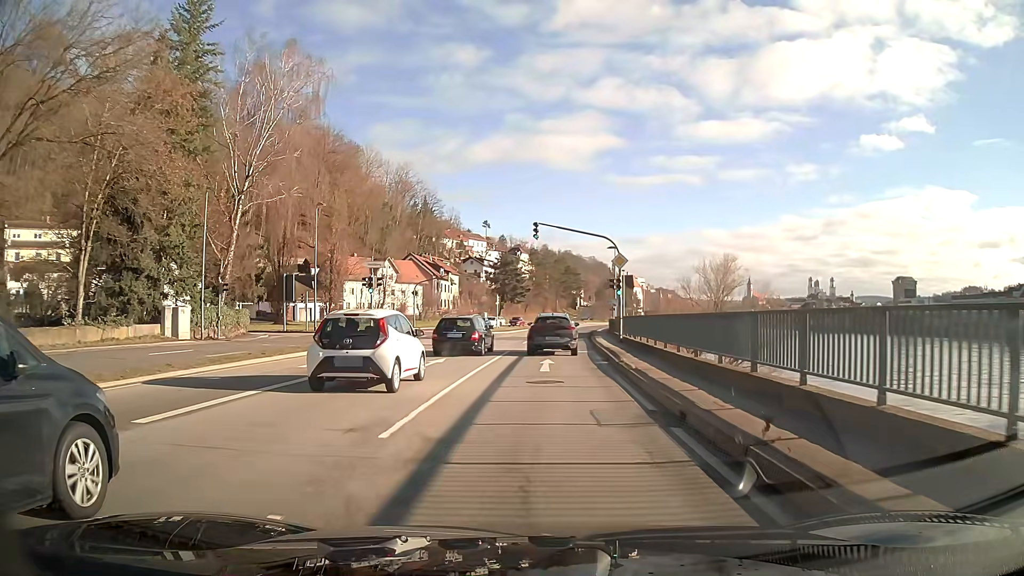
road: primary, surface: asphalt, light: Day
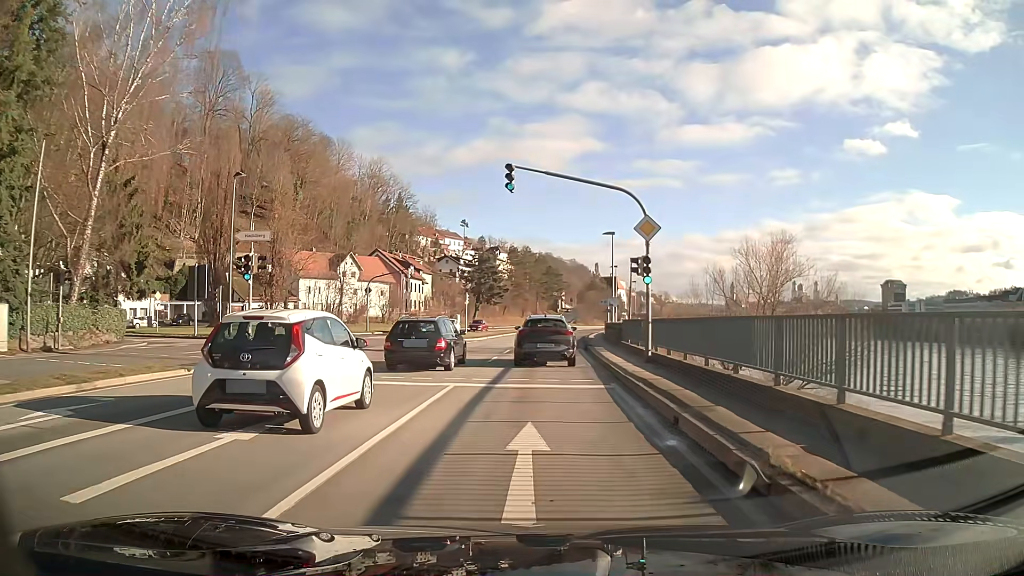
(+0.2, +12.9) m; +2°
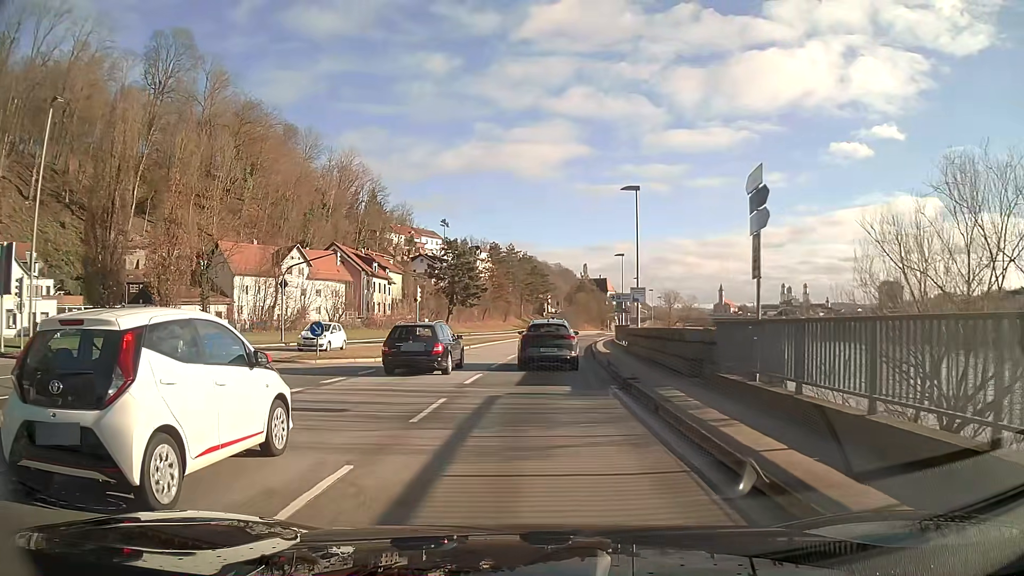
(+0.2, +18.8) m; +1°
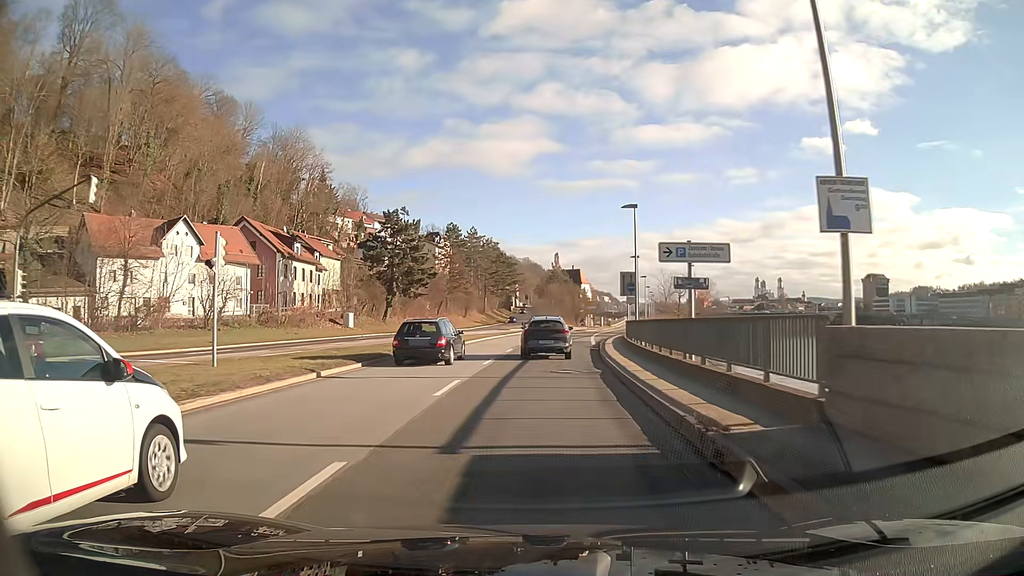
(+0.6, +24.4) m; +3°
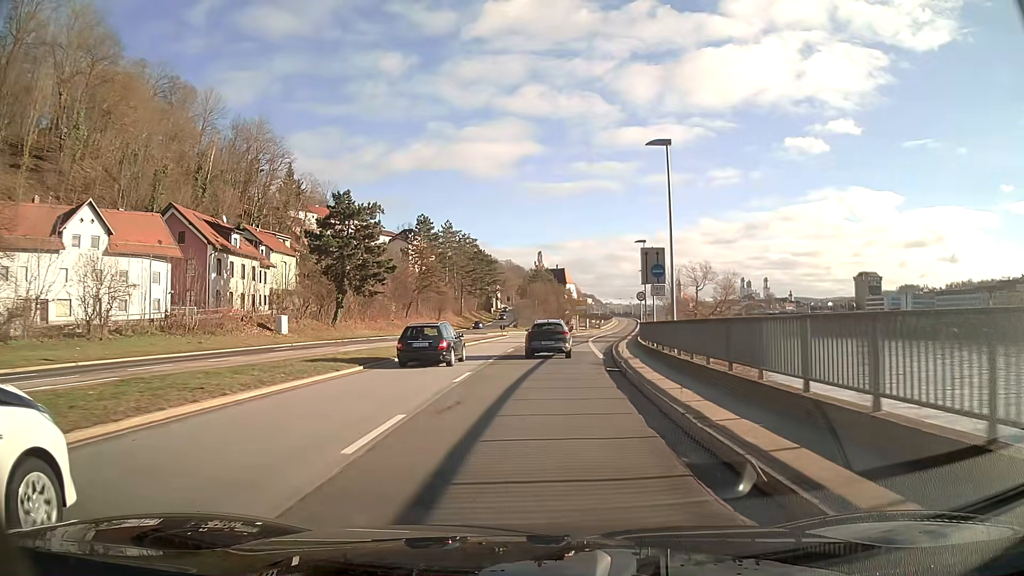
(+0.2, +14.5) m; +1°
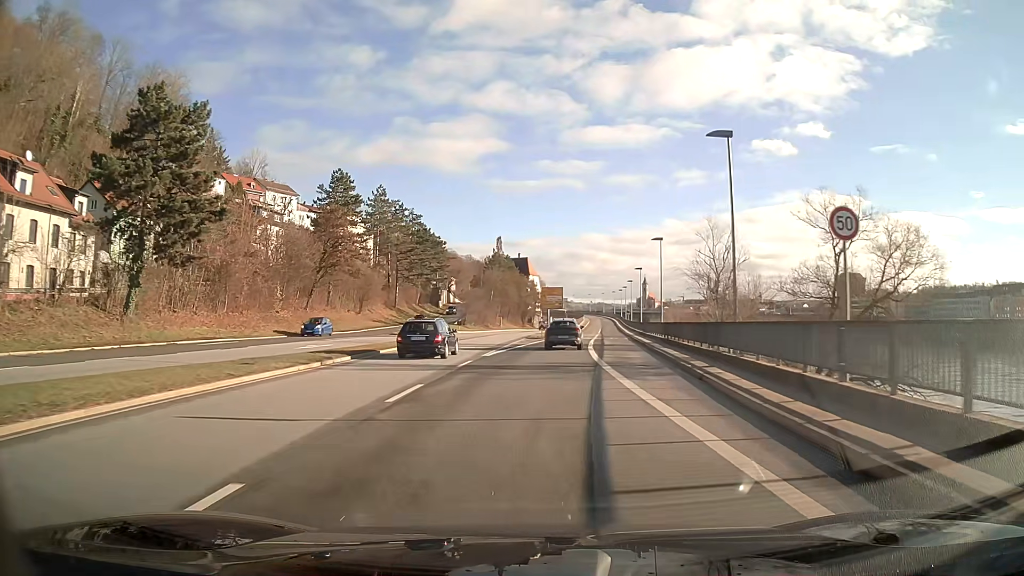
(+0.9, +31.9) m; +3°
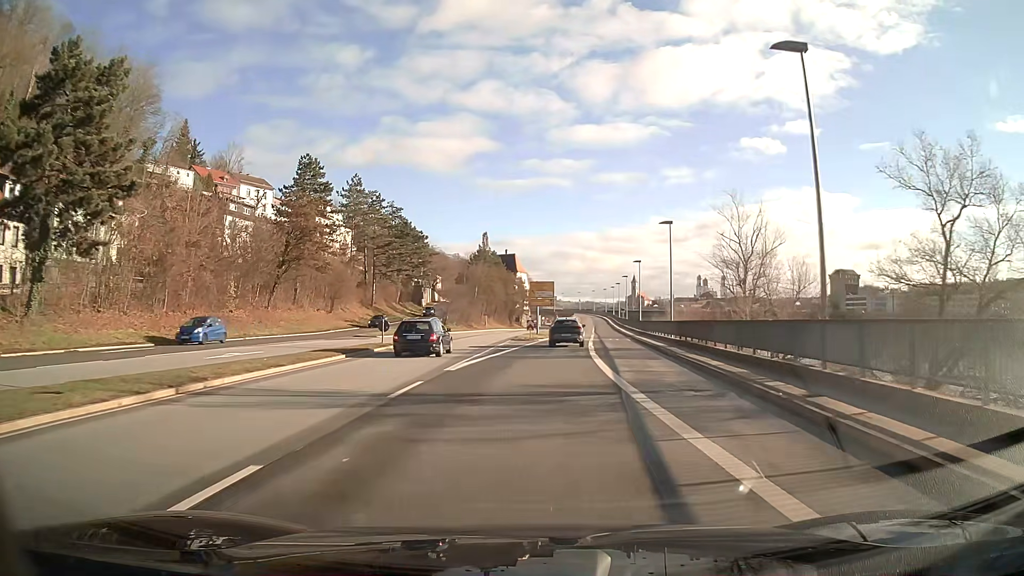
(+0.1, +8.2) m; +1°
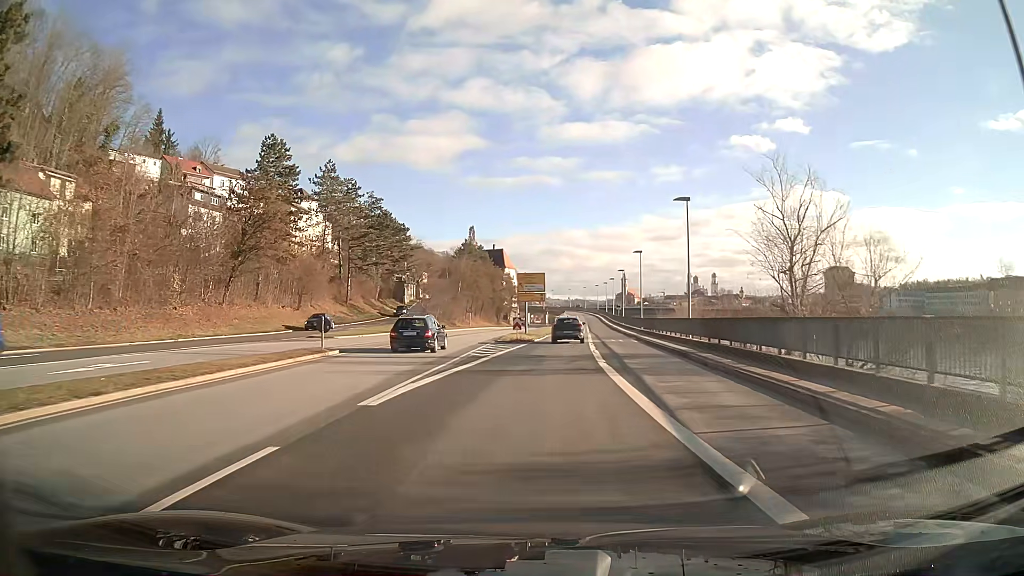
(+0.1, +8.2) m; +1°
